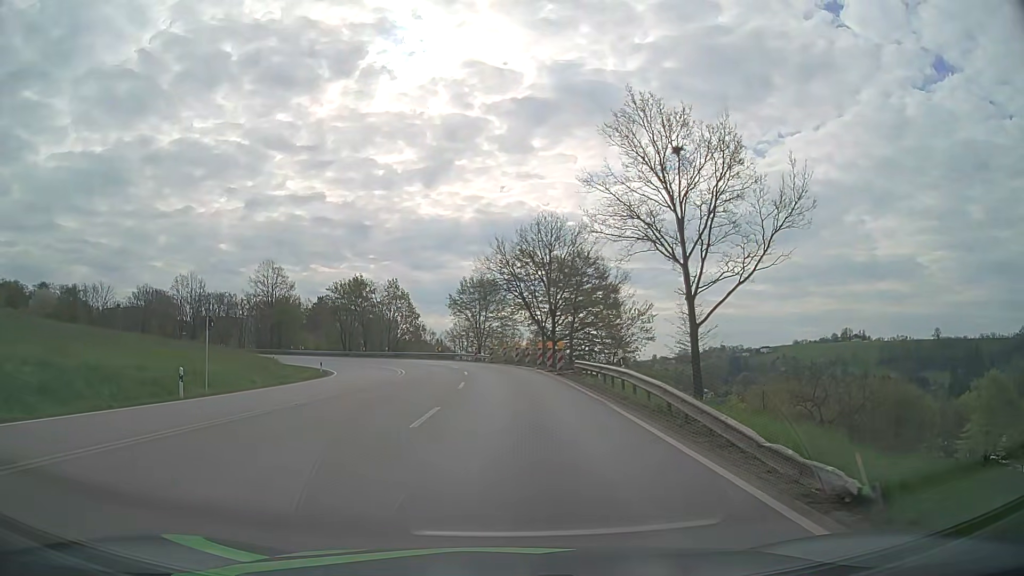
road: primary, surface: asphalt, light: Day
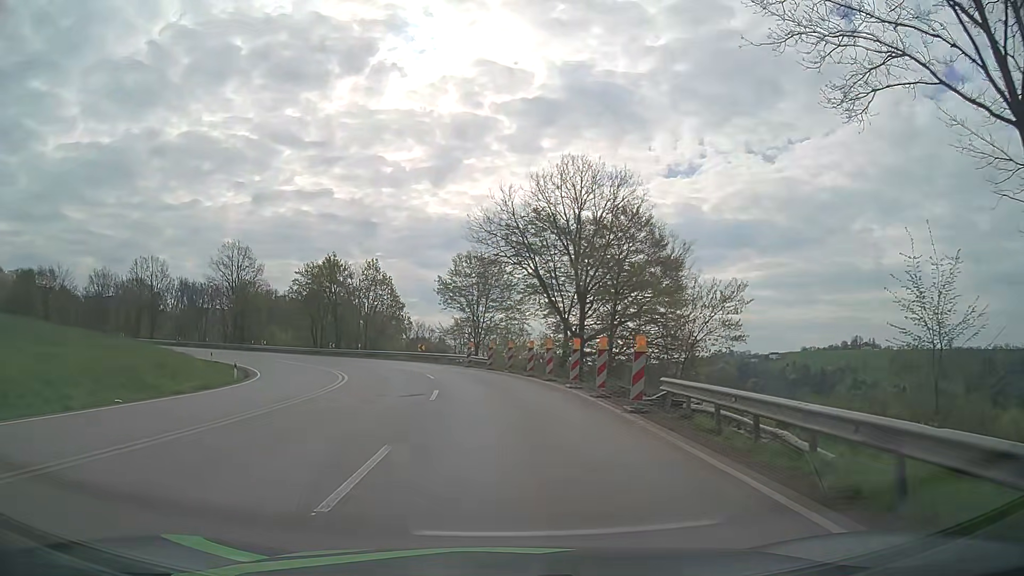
(-0.1, +18.1) m; -1°
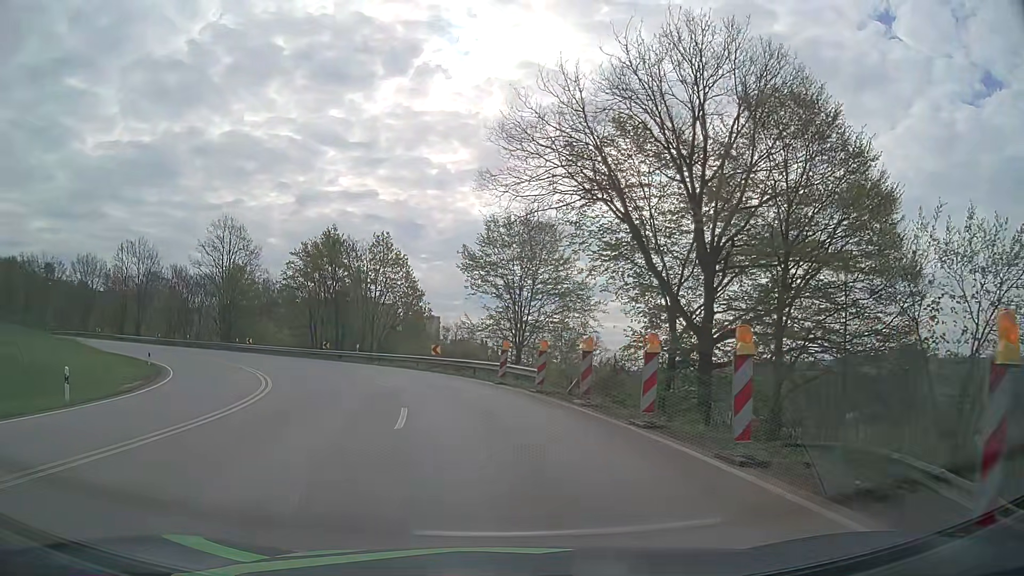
(-0.5, +18.0) m; -4°
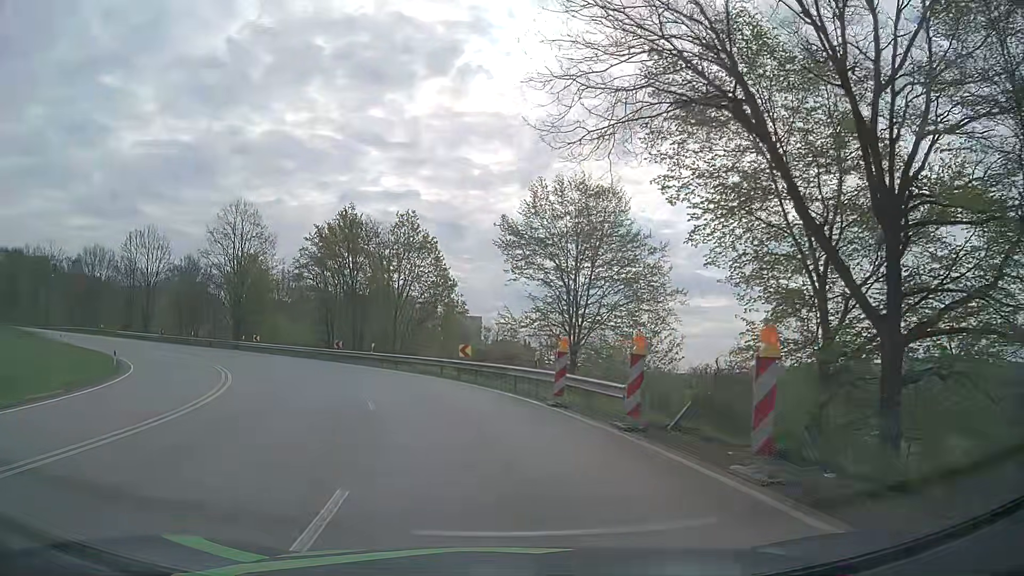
(-0.2, +8.9) m; -3°
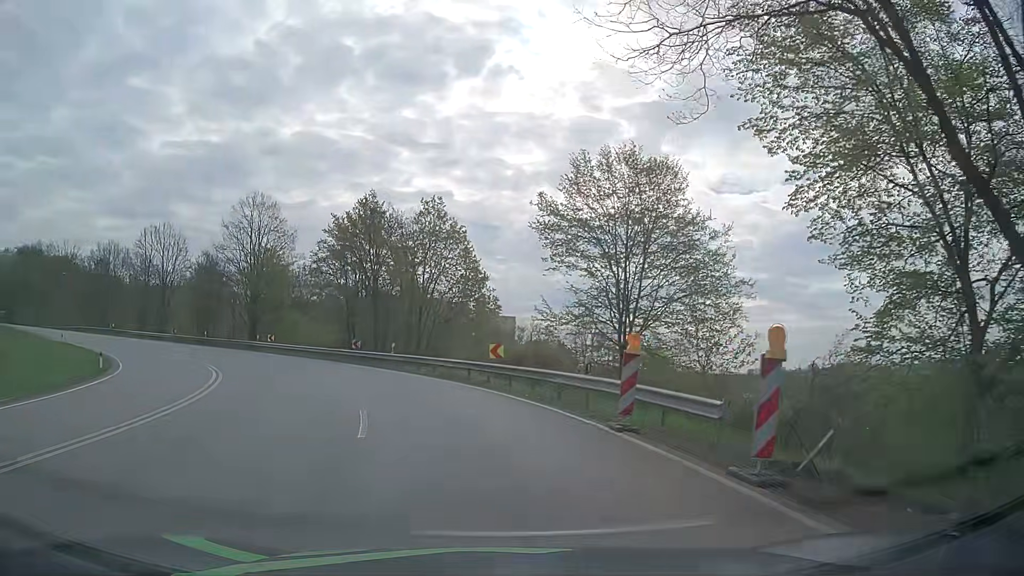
(-0.1, +4.5) m; -2°
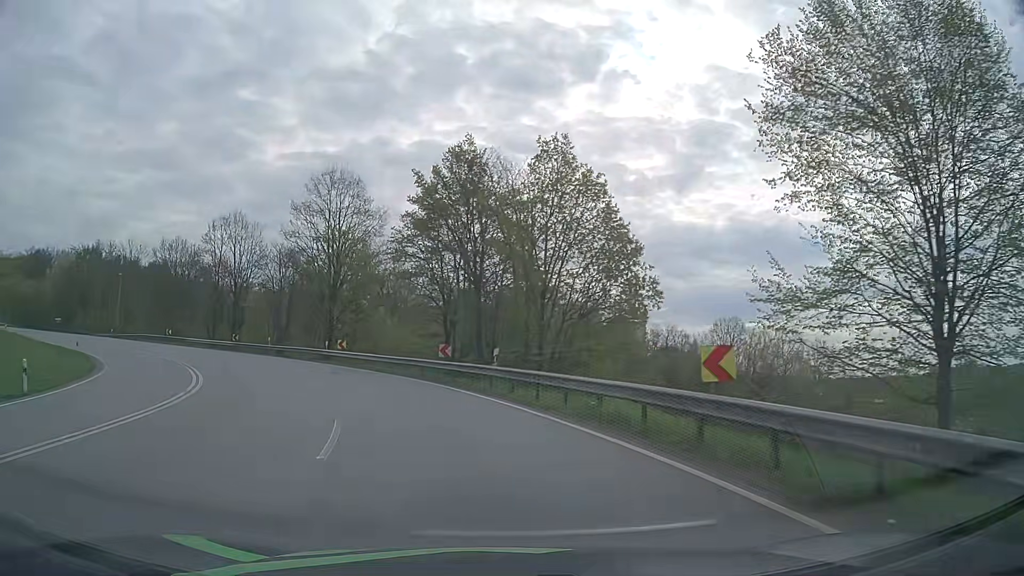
(-1.2, +13.9) m; -11°
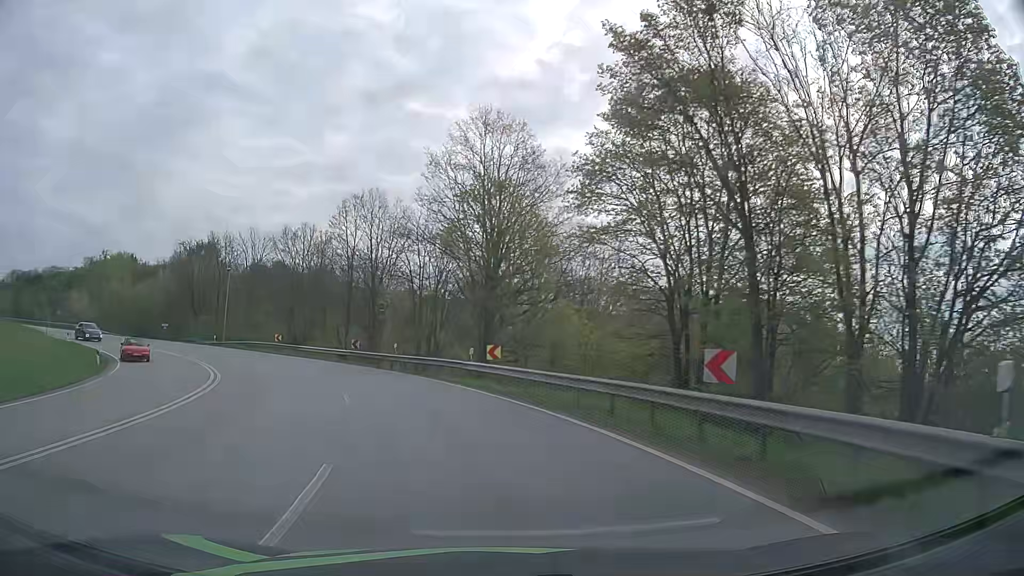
(-2.4, +16.6) m; -16°
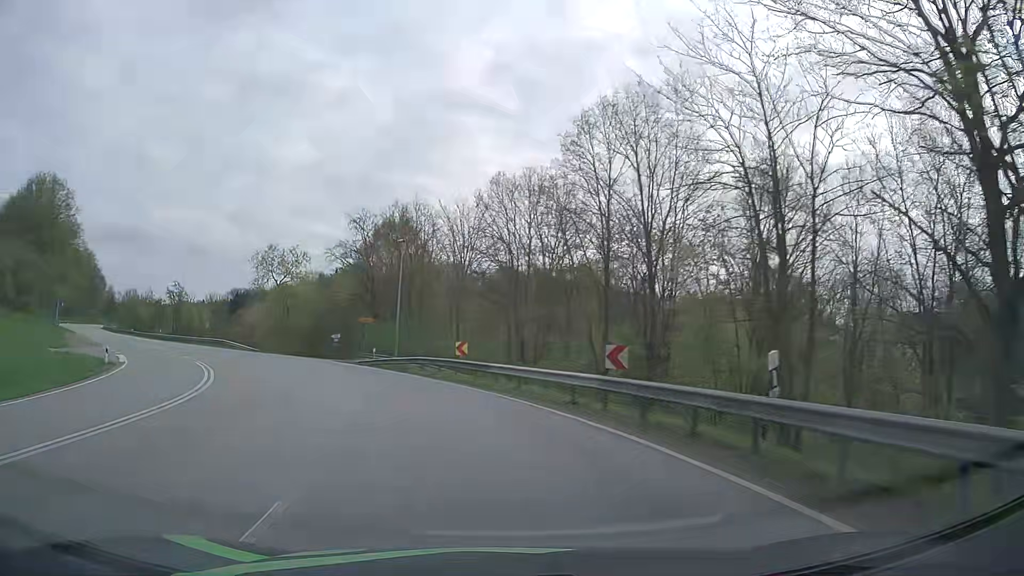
(-4.9, +26.0) m; -22°
